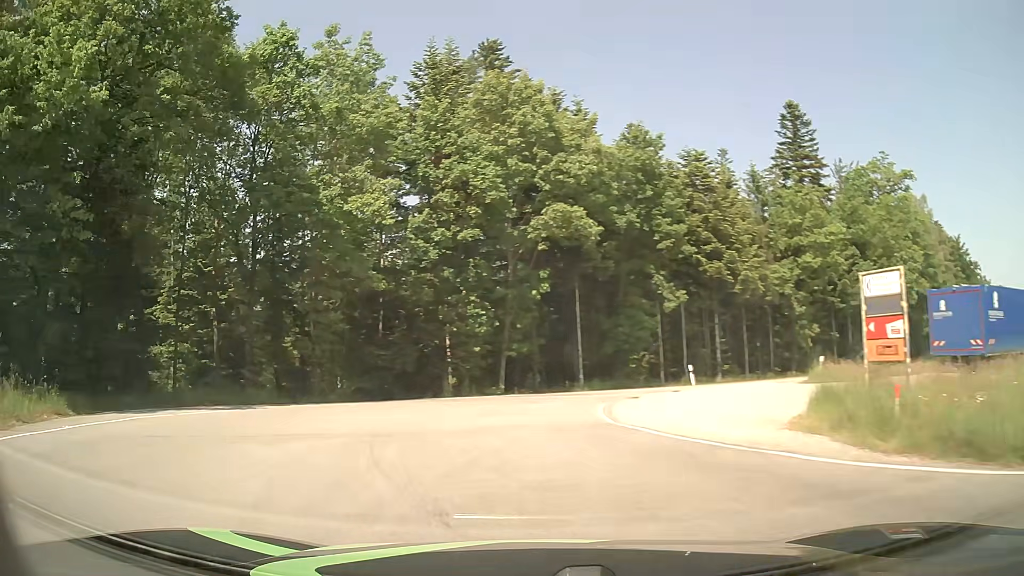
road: tertiary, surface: asphalt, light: Day
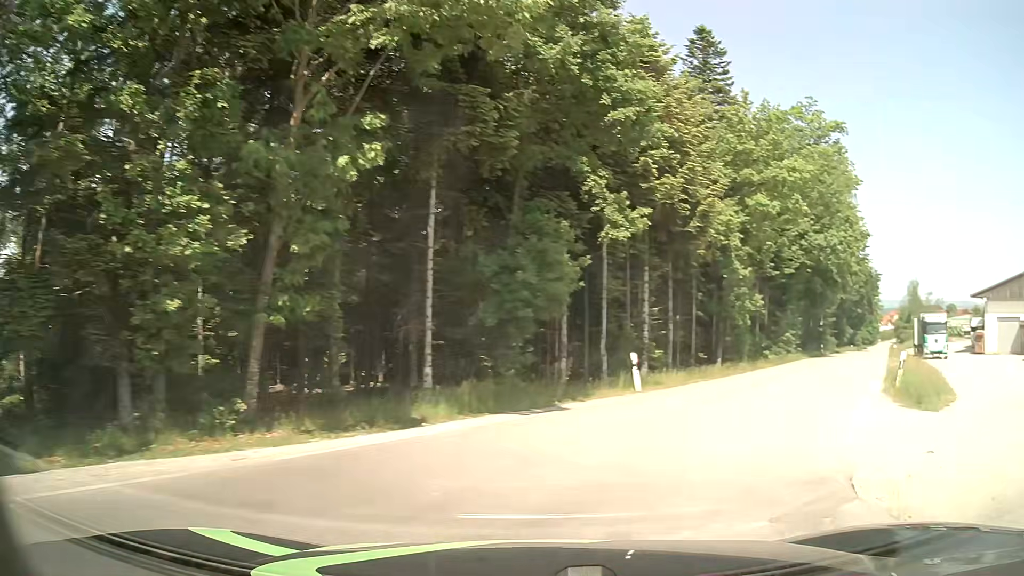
(-0.1, +17.3) m; +16°
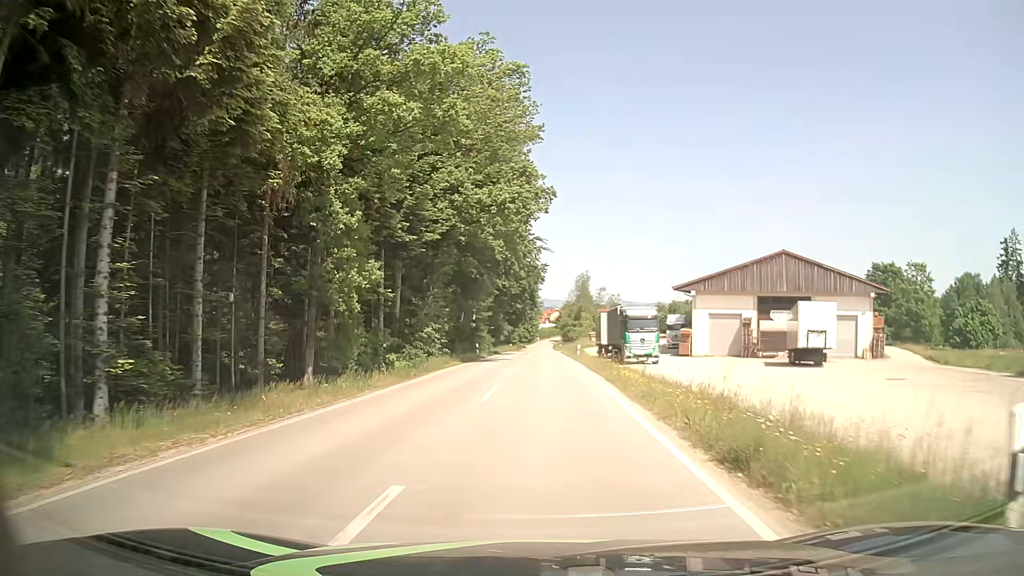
(+5.1, +14.2) m; +30°
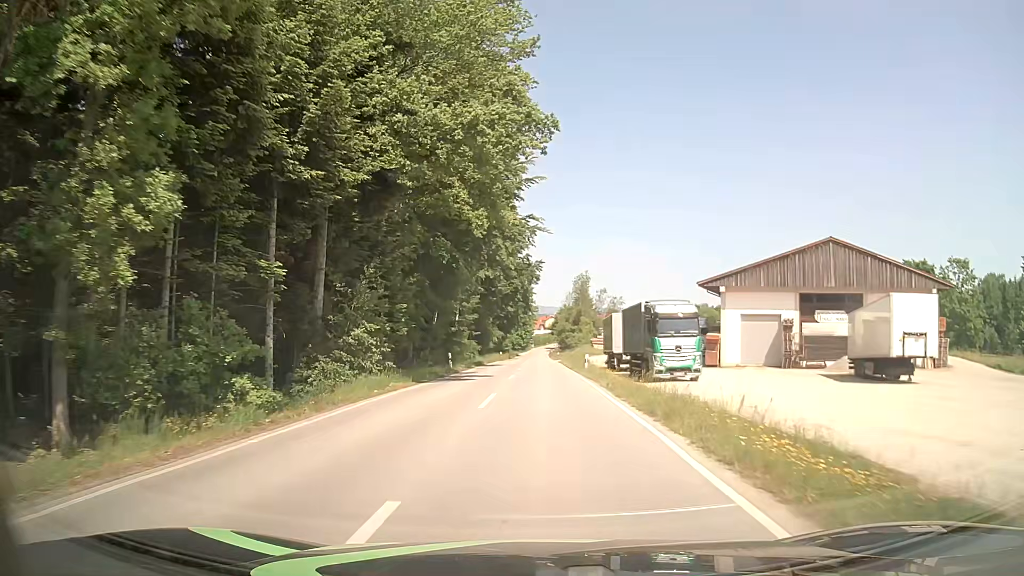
(+0.1, +13.1) m; +1°
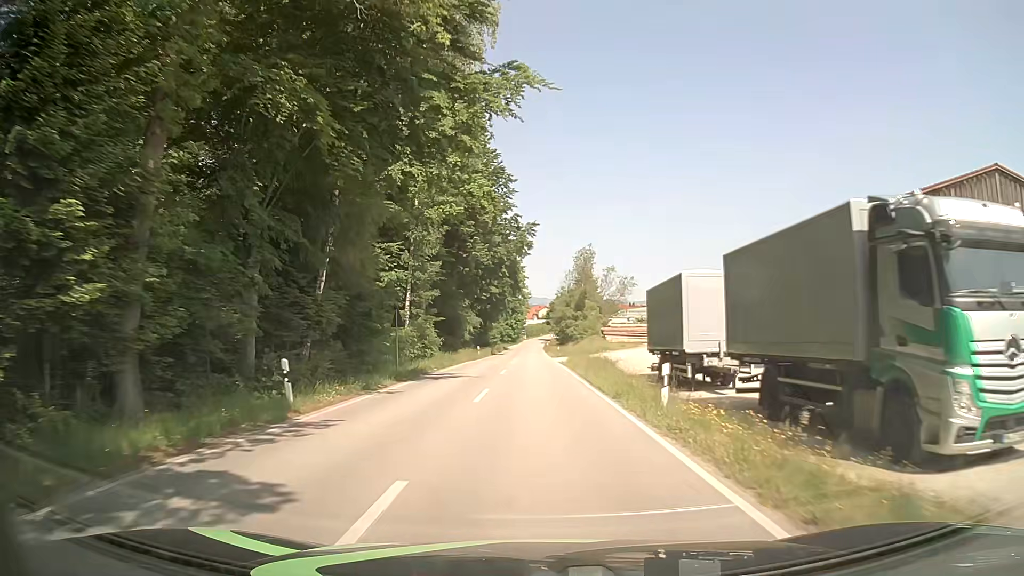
(+0.2, +24.3) m; +1°
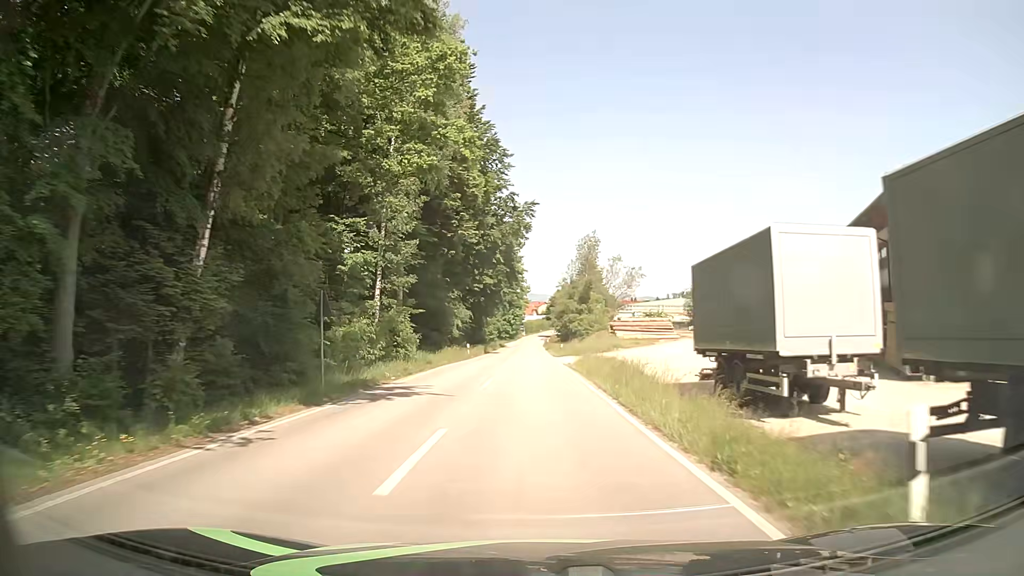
(0.0, +8.9) m; 0°
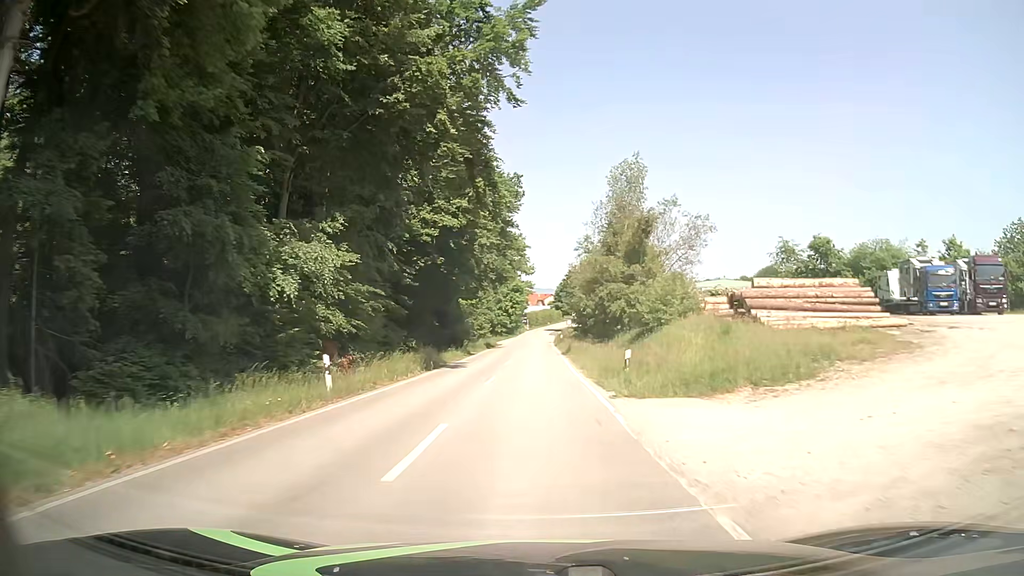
(-0.1, +36.1) m; -1°
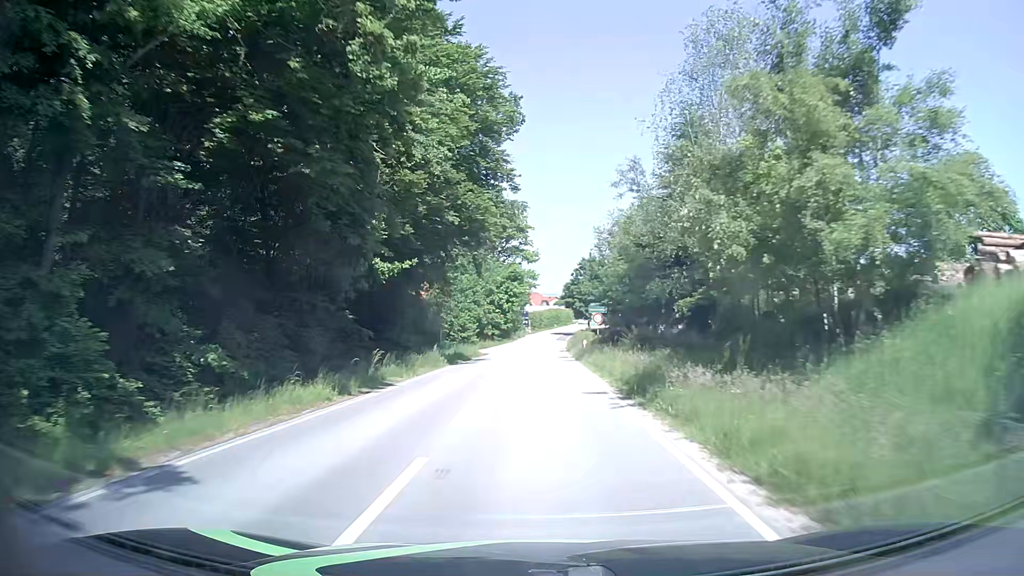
(-0.1, +27.7) m; 0°
(0, +10) (0, +20) (0, +30) (0, +40) (0, +50) (+1, +60) (+1, +70) (+2, +80) (+3, +90) (+4, +100) m
